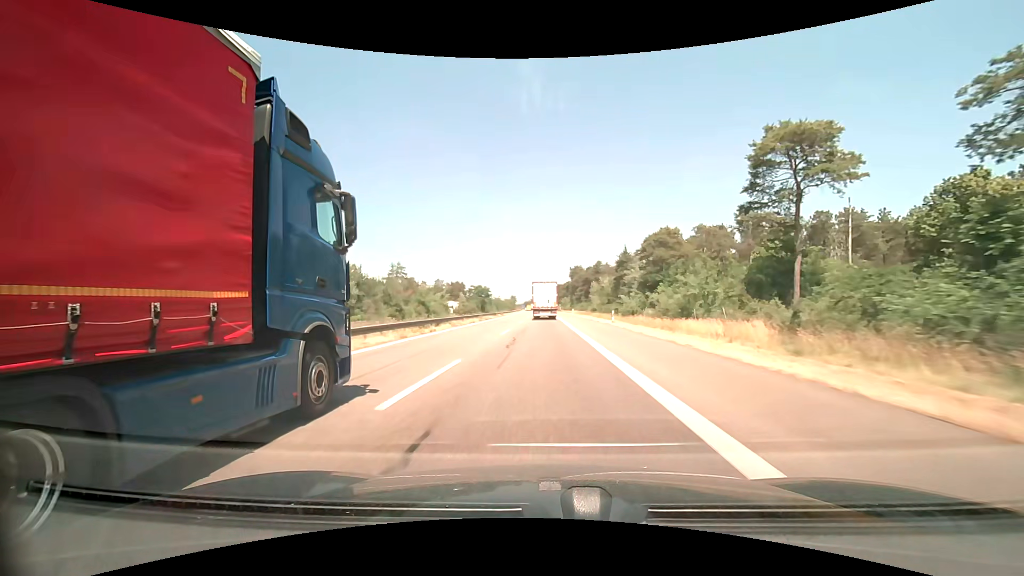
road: motorway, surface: asphalt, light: Day
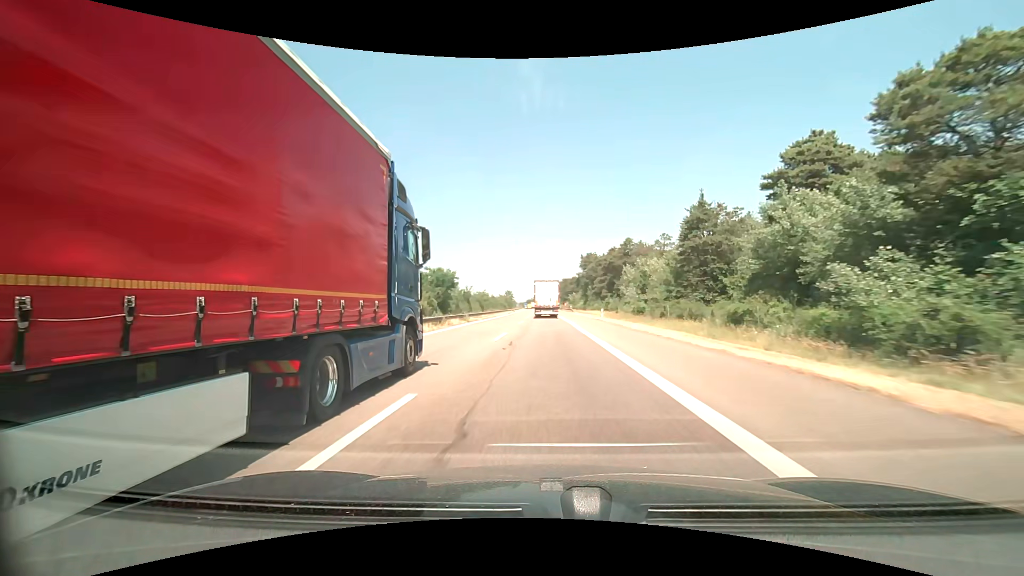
(-0.1, +41.5) m; 0°
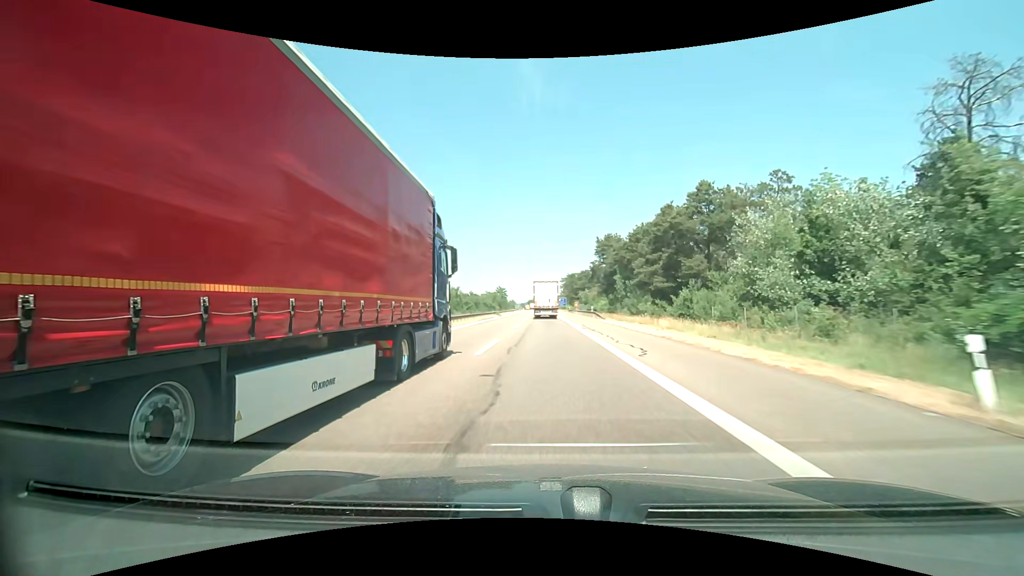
(-0.2, +41.6) m; 0°
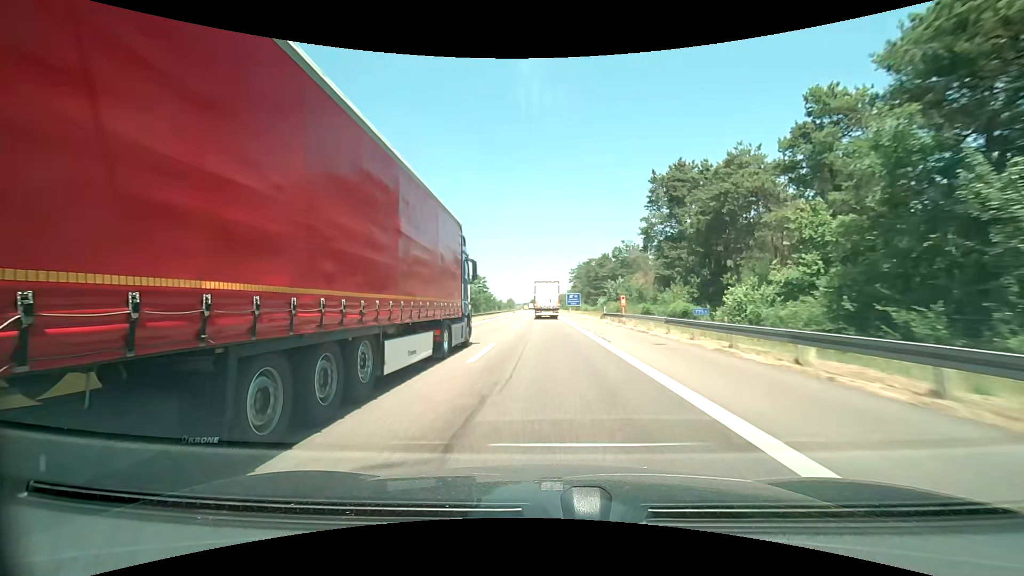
(-0.3, +55.9) m; 0°
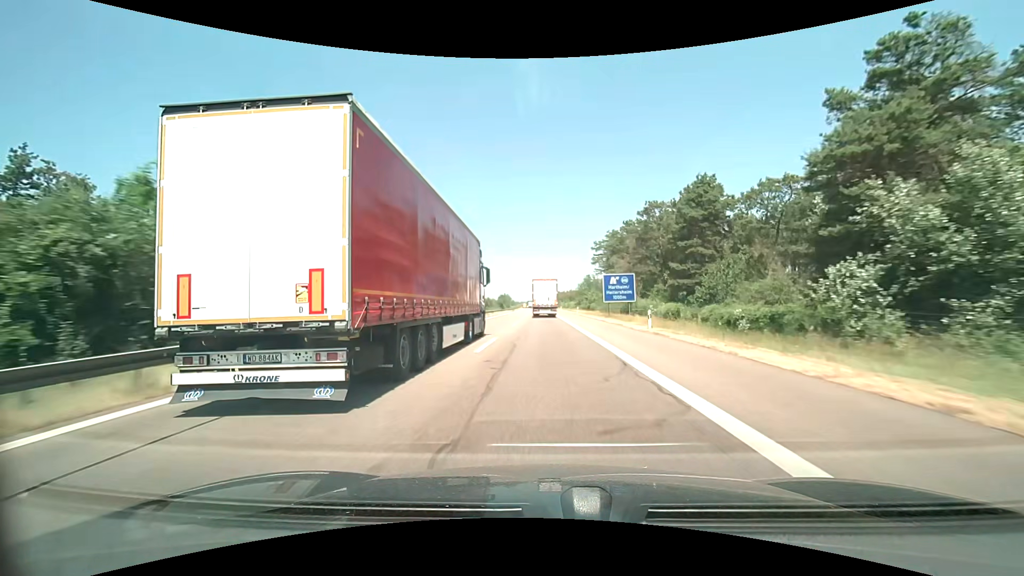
(-0.5, +70.0) m; -1°
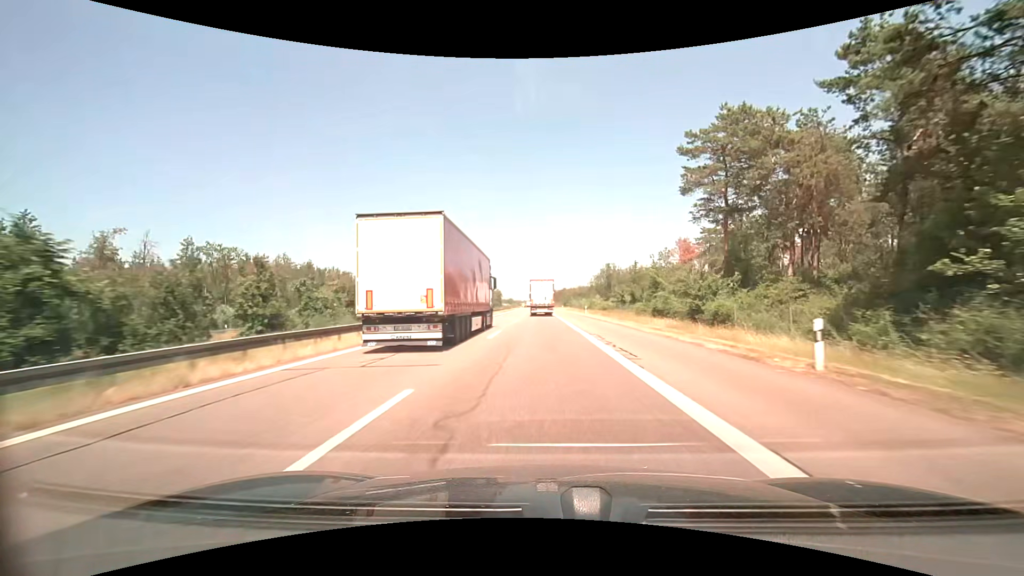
(0.0, +66.3) m; 0°
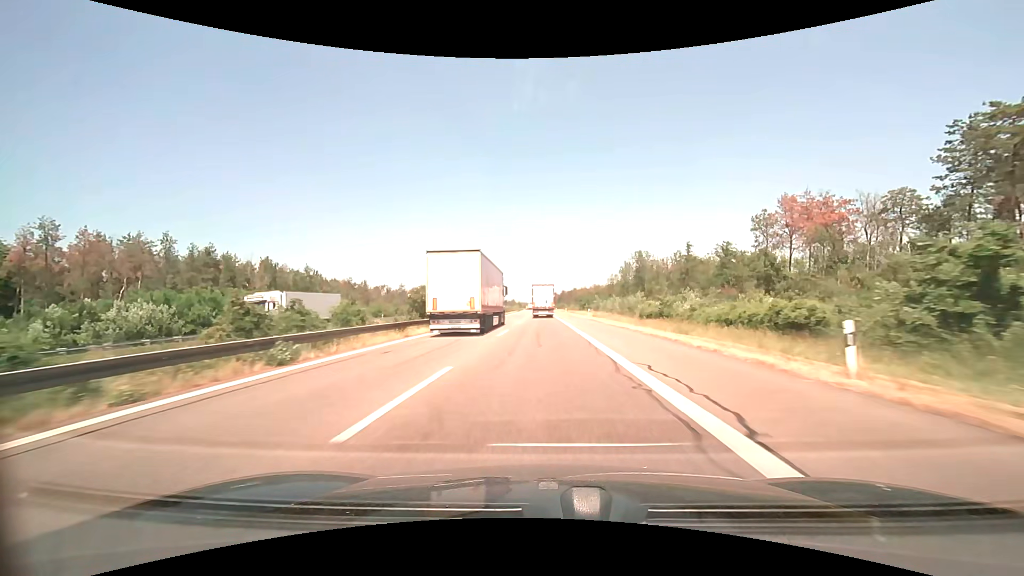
(-0.4, +50.7) m; -1°
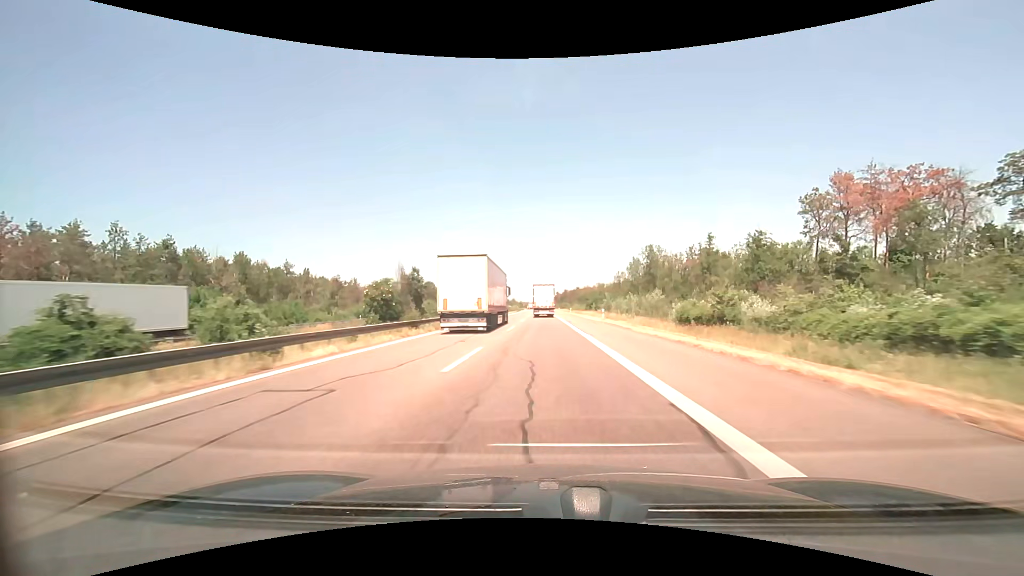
(0.0, +12.7) m; 0°
(0, +10) (0, +20) (0, +30) (0, +40) (0, +50) (0, +60) (0, +70) (0, +80) (-1, +90) (-1, +100) m
